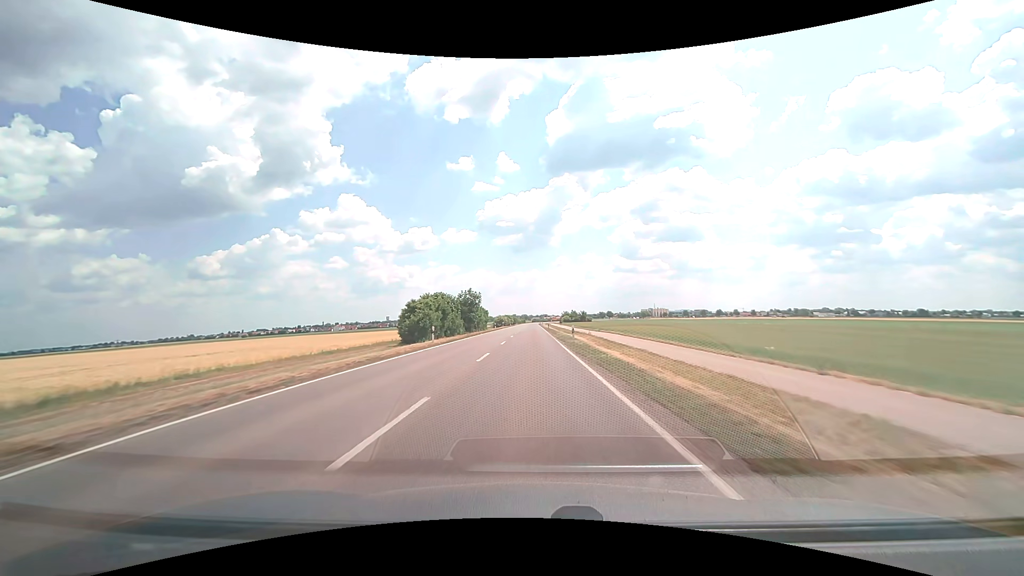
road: secondary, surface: asphalt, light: Day
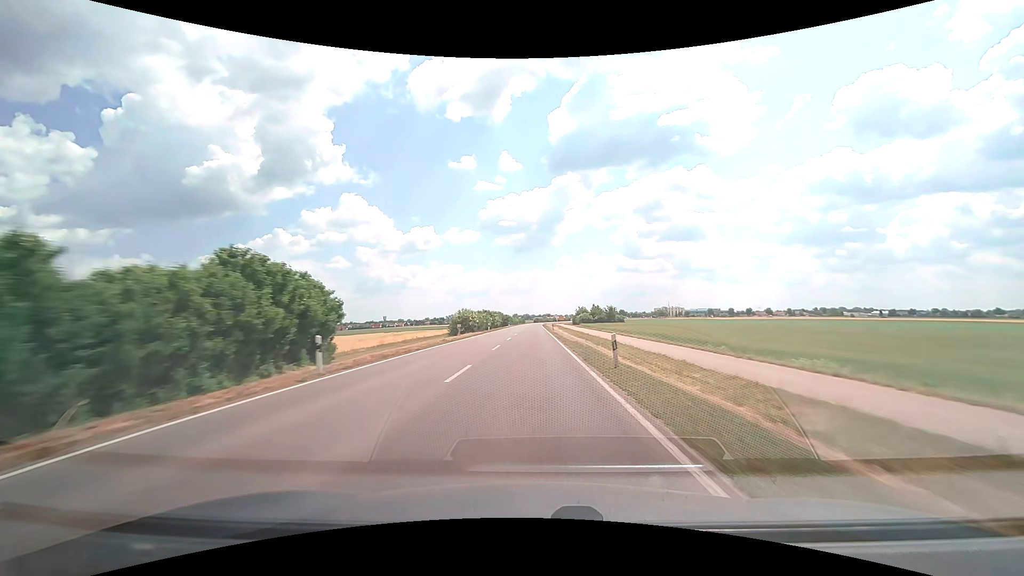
(-0.1, +65.0) m; 0°
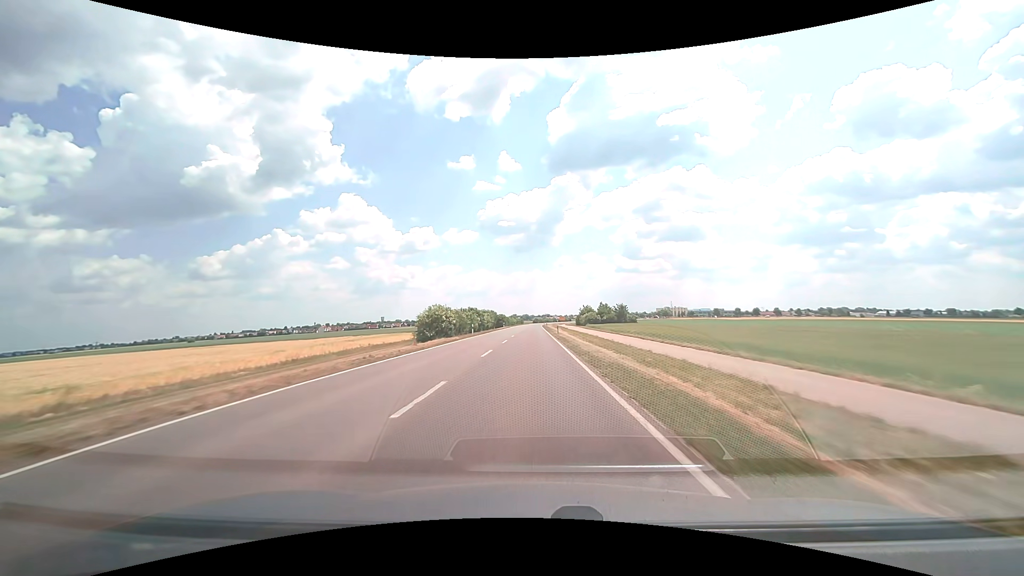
(0.0, +16.2) m; 0°
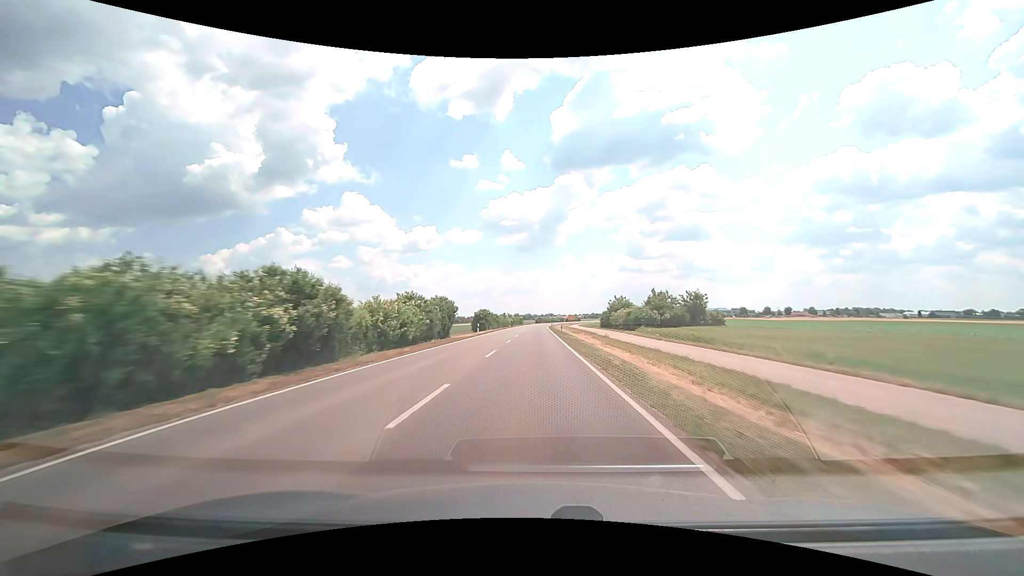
(-0.2, +48.2) m; 0°
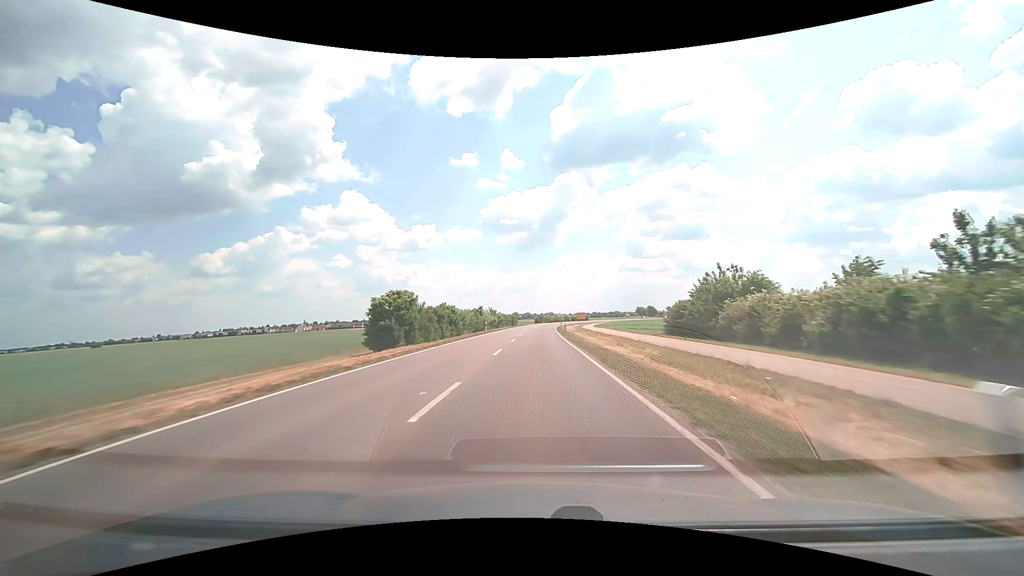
(0.0, +47.5) m; 0°
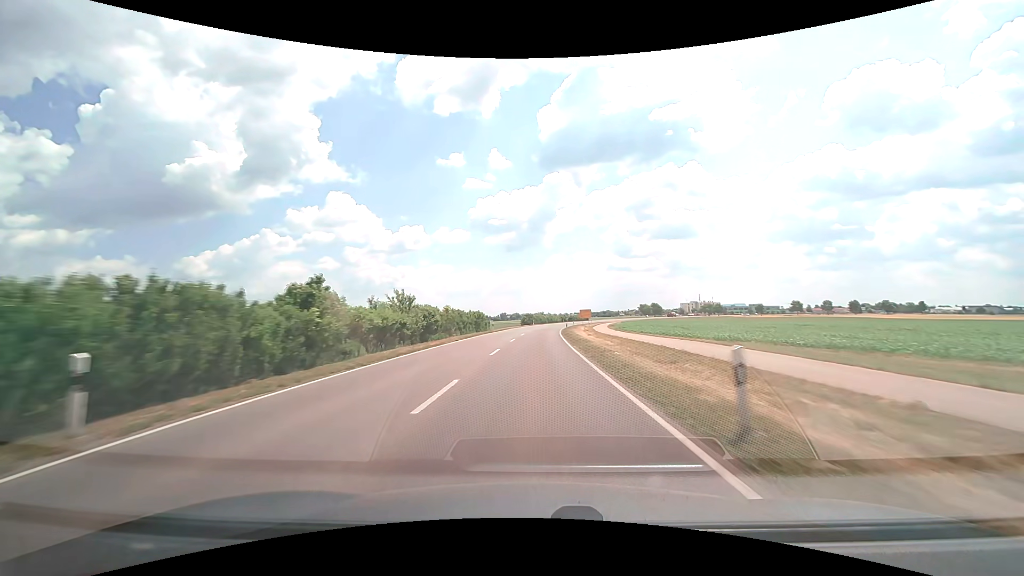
(+0.5, +46.9) m; +1°
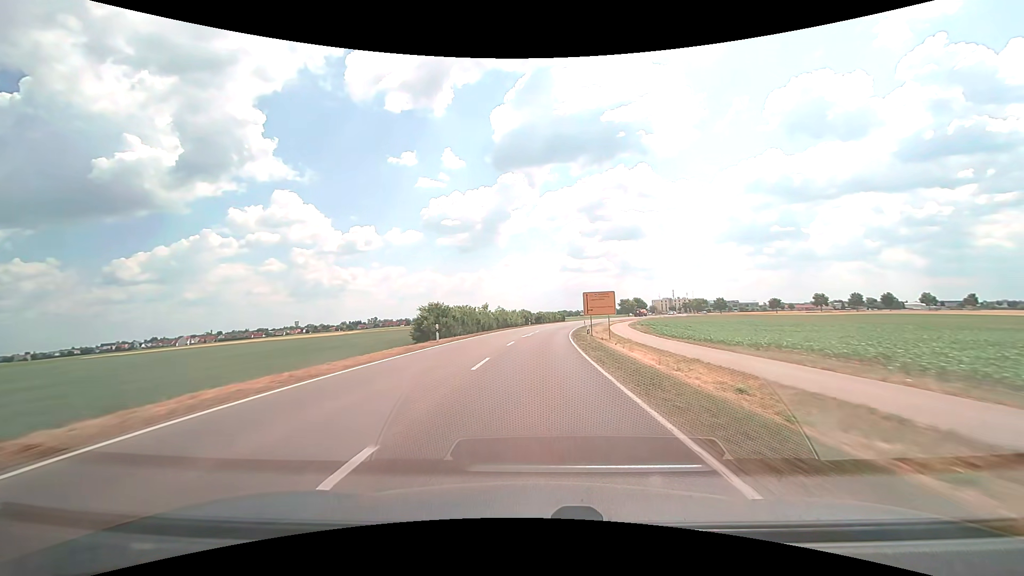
(+2.2, +77.5) m; +5°
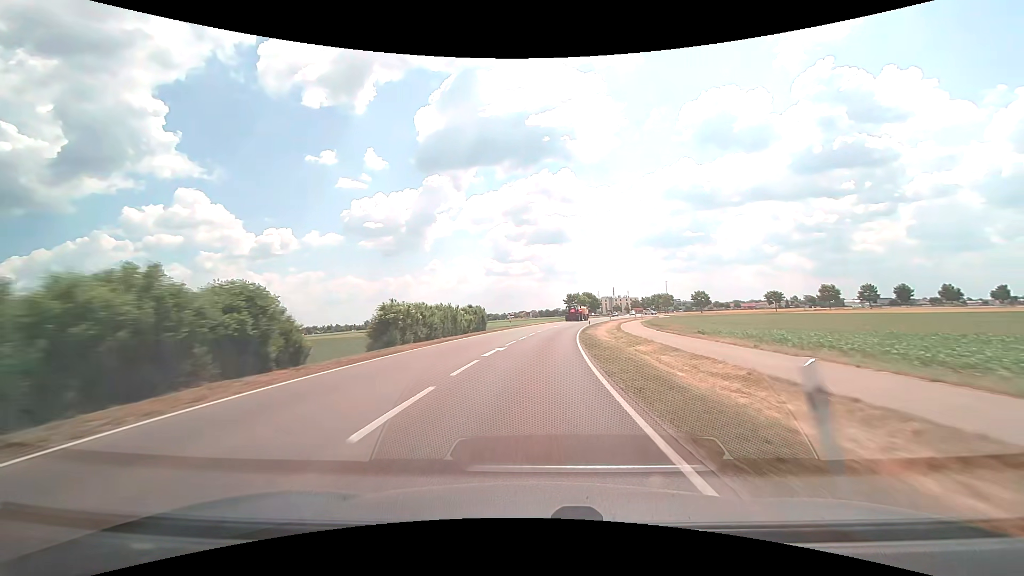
(+4.7, +72.7) m; +8°
(0, +10) (+1, +20) (+1, +30) (+2, +40) (+3, +50) (+5, +60) (+6, +70) (+8, +79) (+10, +89) (+13, +99) m
